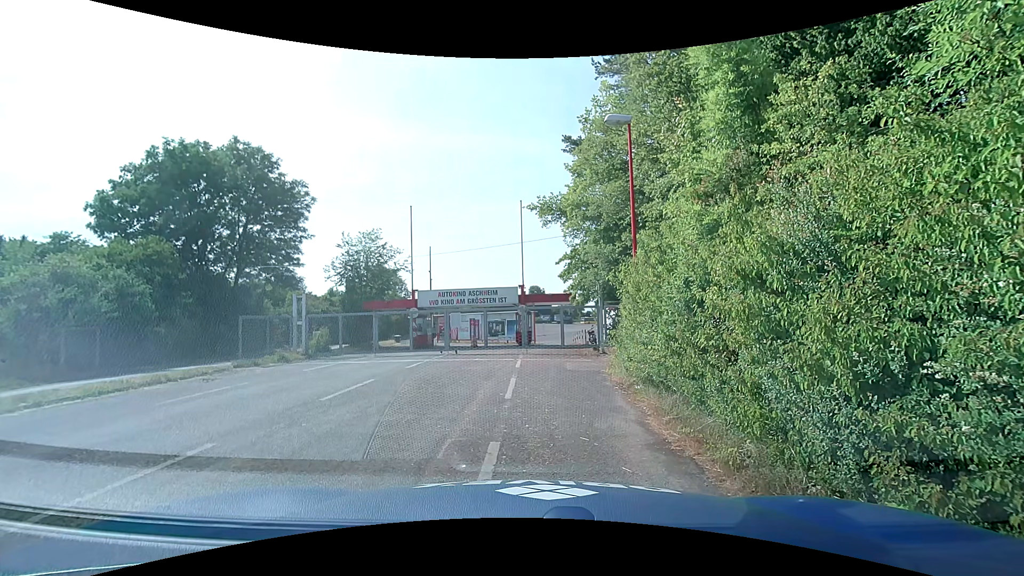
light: Day
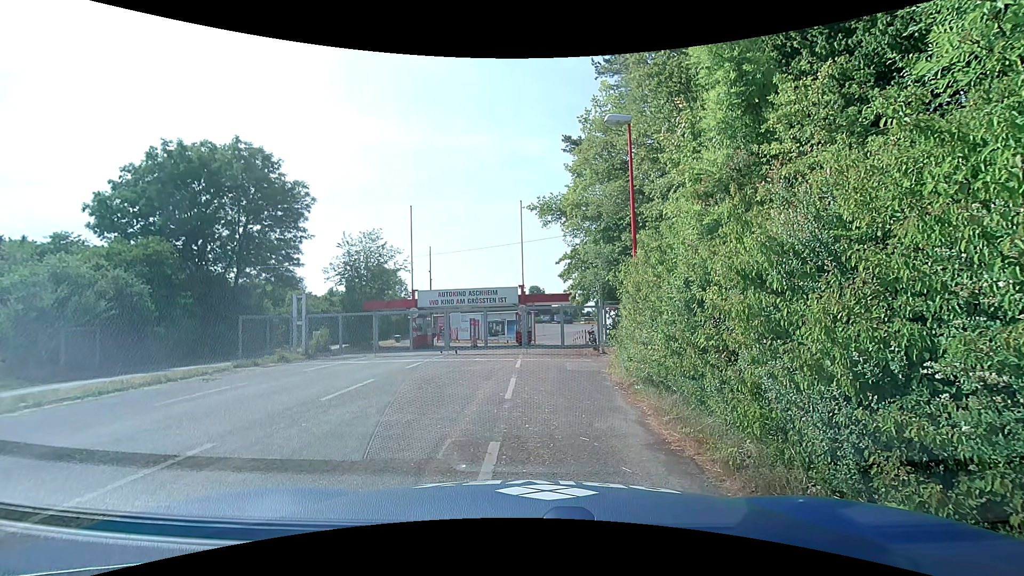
(0.0, 0.0) m; 0°
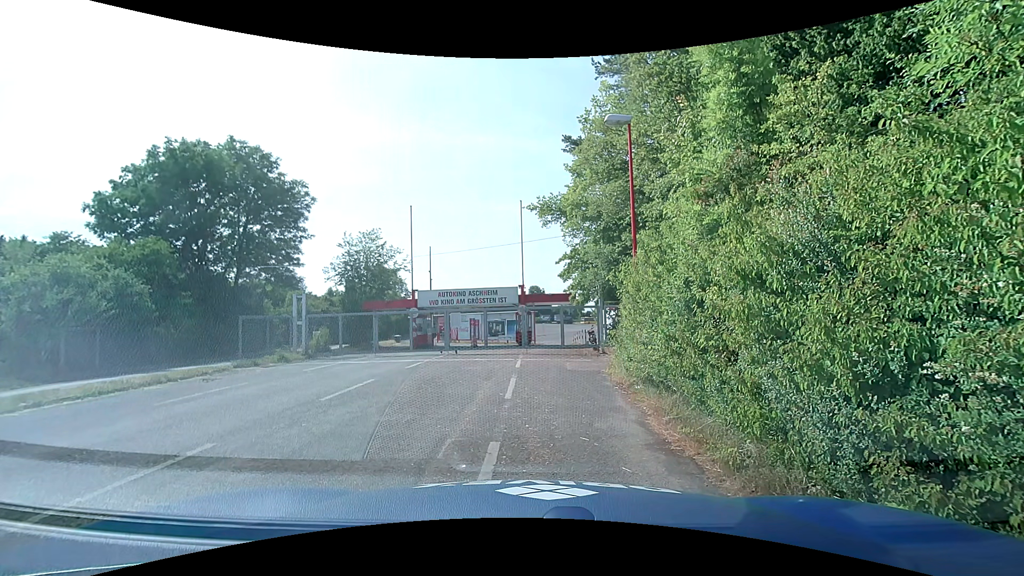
(0.0, 0.0) m; 0°
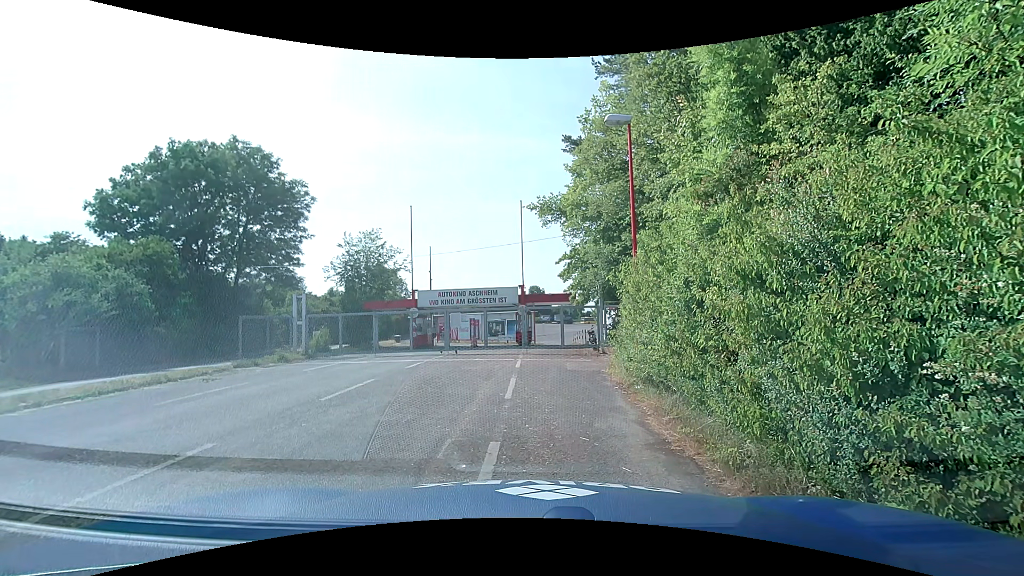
(0.0, 0.0) m; 0°
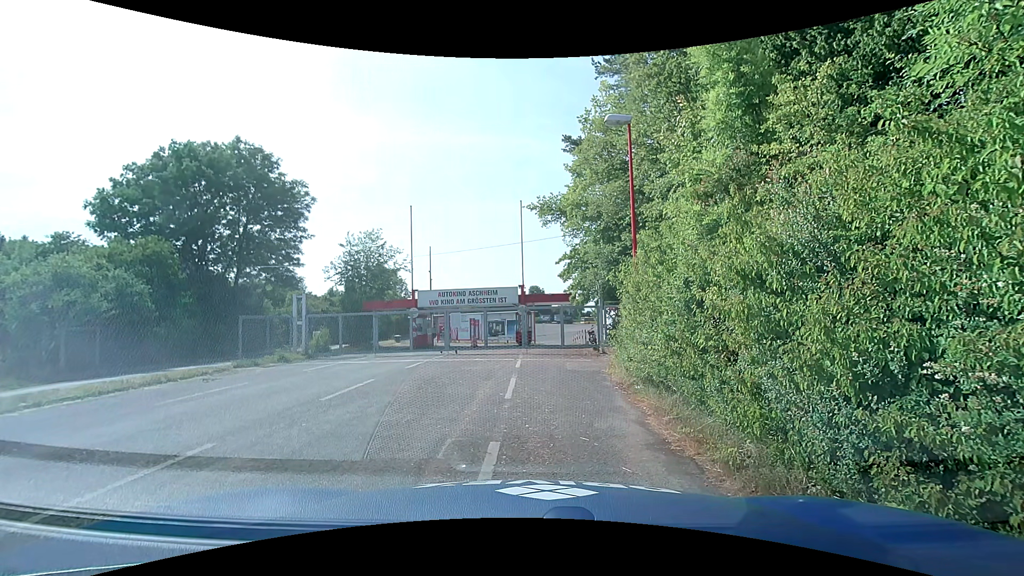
(0.0, 0.0) m; 0°
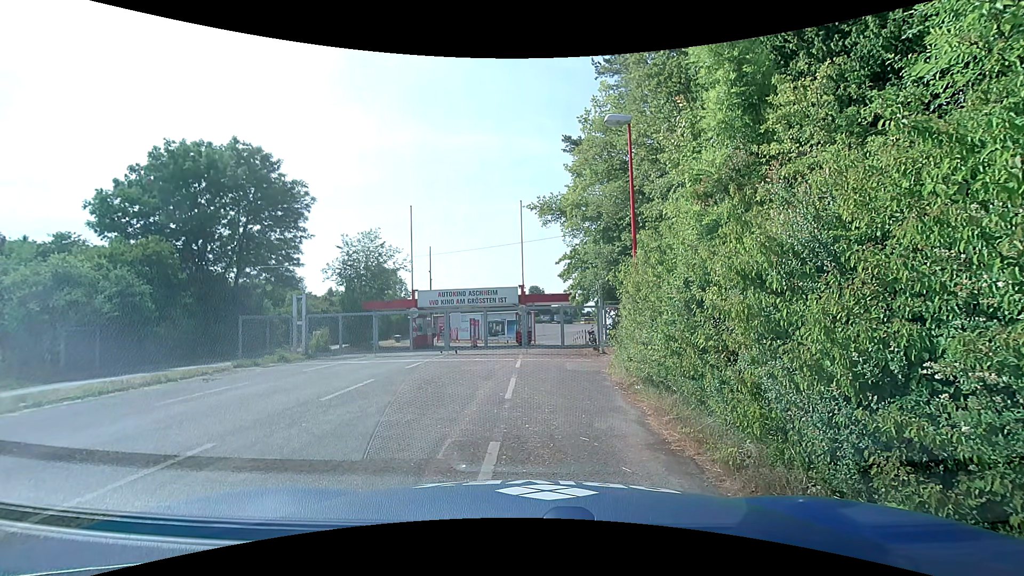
(0.0, 0.0) m; 0°
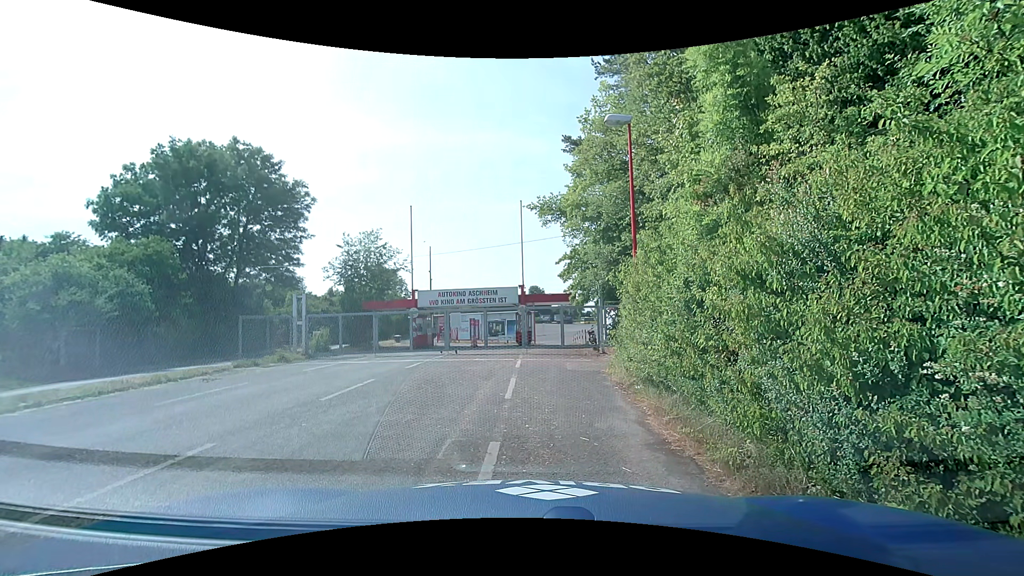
(0.0, 0.0) m; 0°
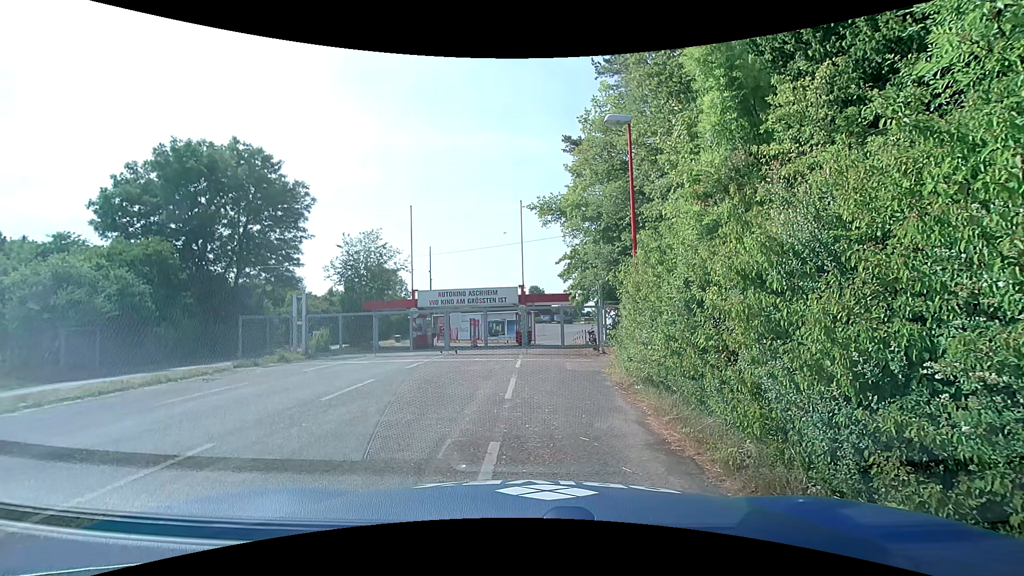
(0.0, 0.0) m; 0°
